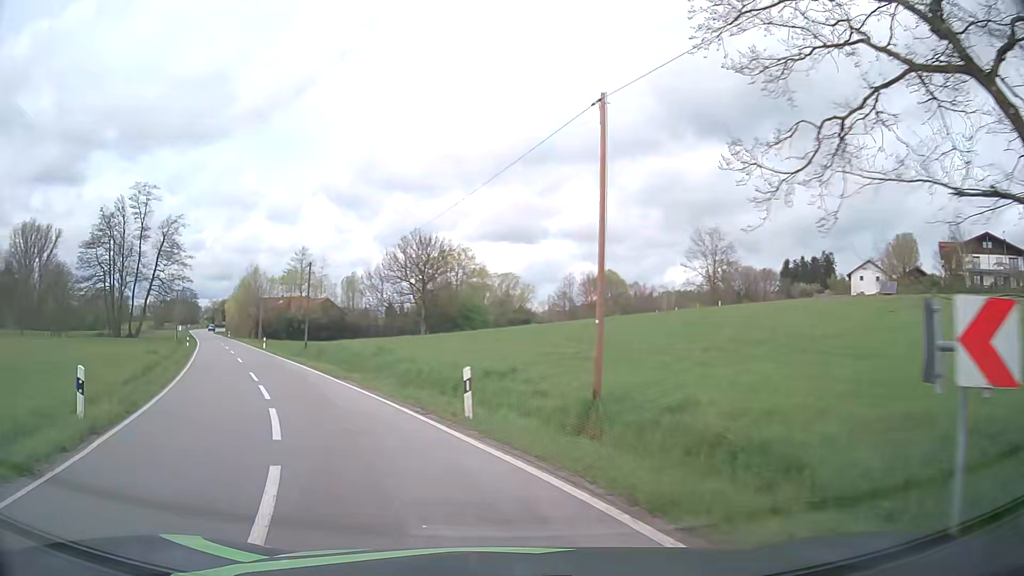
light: Day
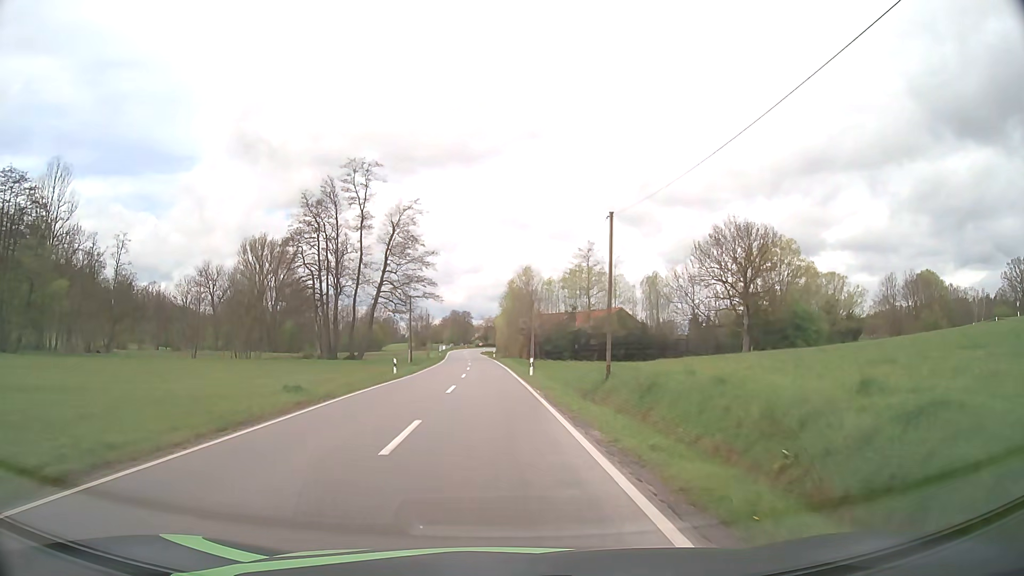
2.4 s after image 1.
(-7.4, +24.7) m; -24°
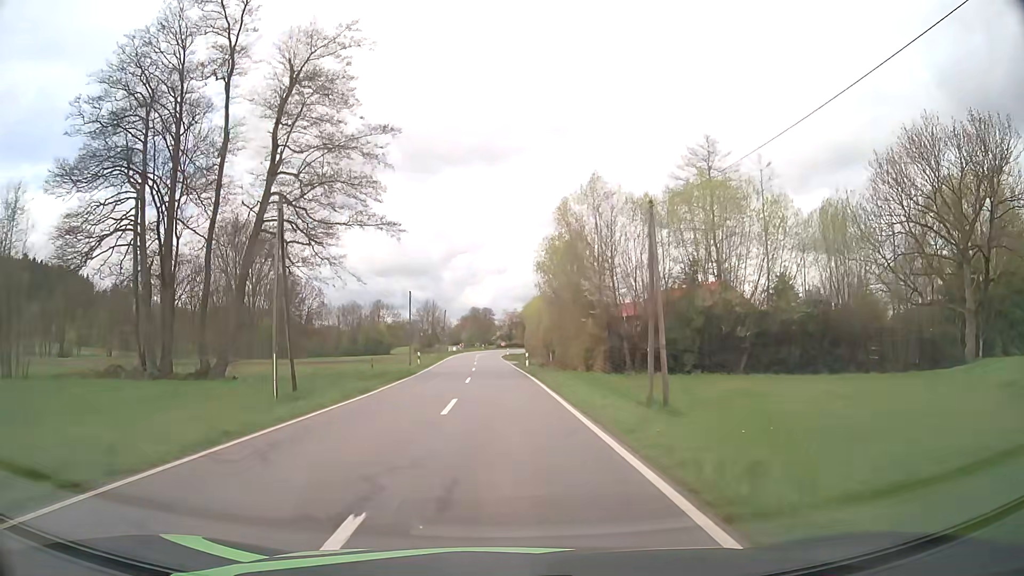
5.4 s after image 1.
(-1.1, +44.0) m; -2°
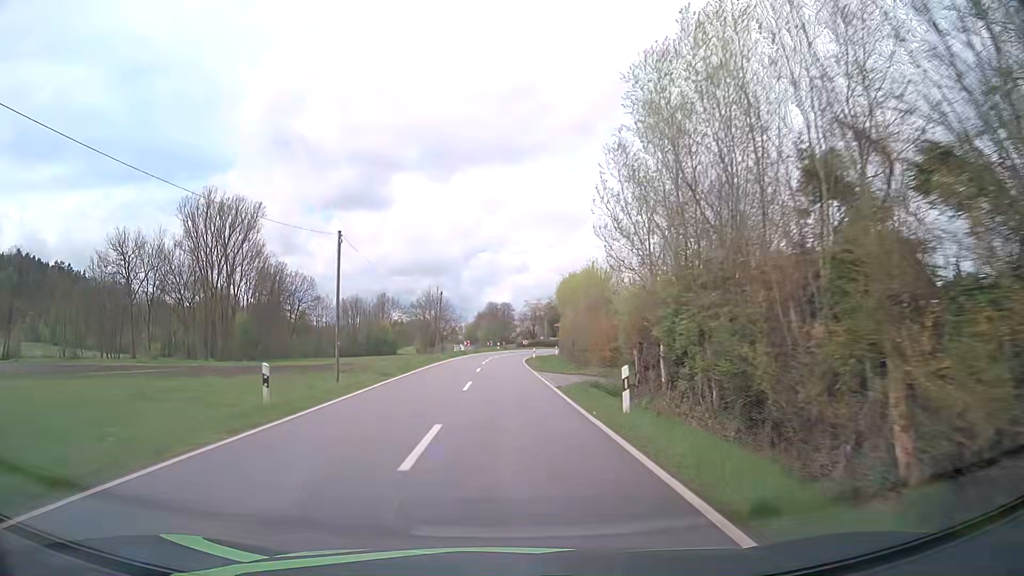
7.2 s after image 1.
(-0.5, +30.9) m; -2°
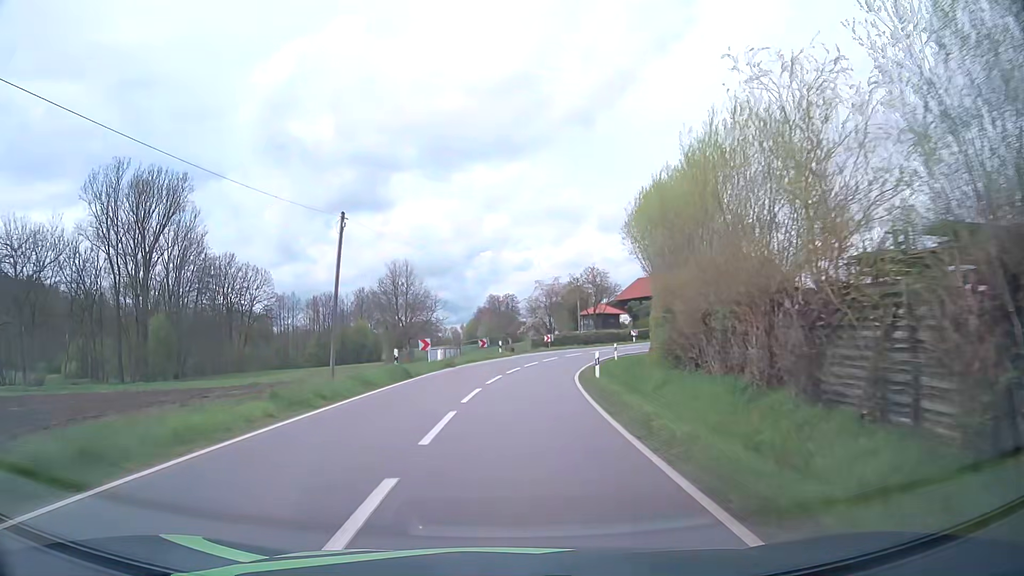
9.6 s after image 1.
(-0.1, +40.3) m; 0°
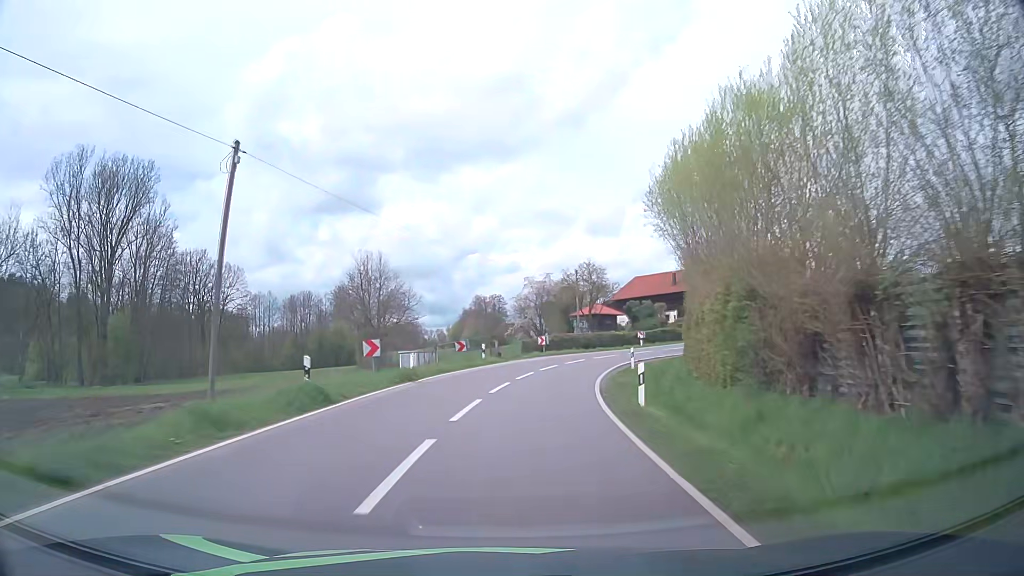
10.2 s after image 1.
(+0.1, +9.3) m; +1°
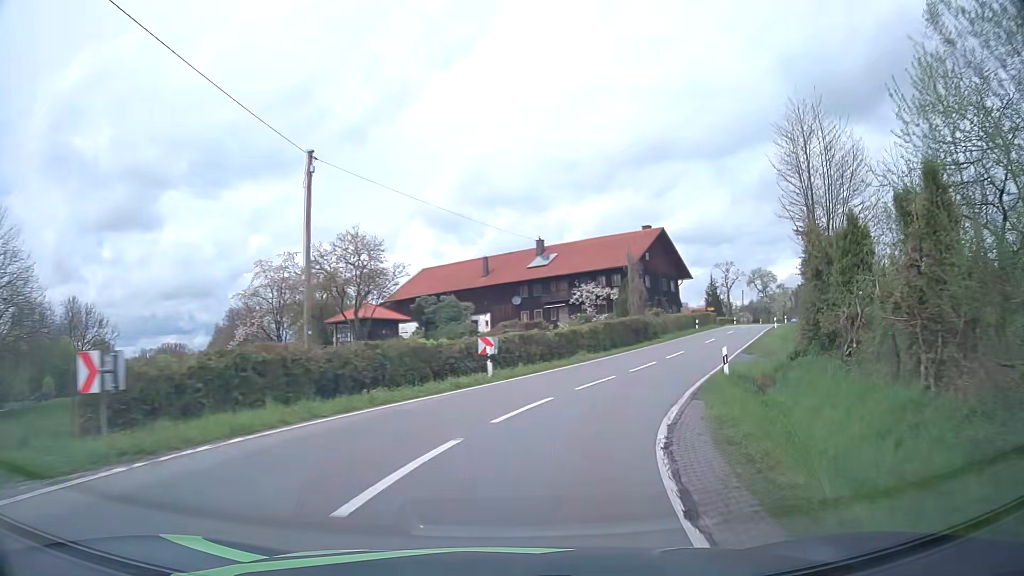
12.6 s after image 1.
(+4.4, +34.8) m; +19°
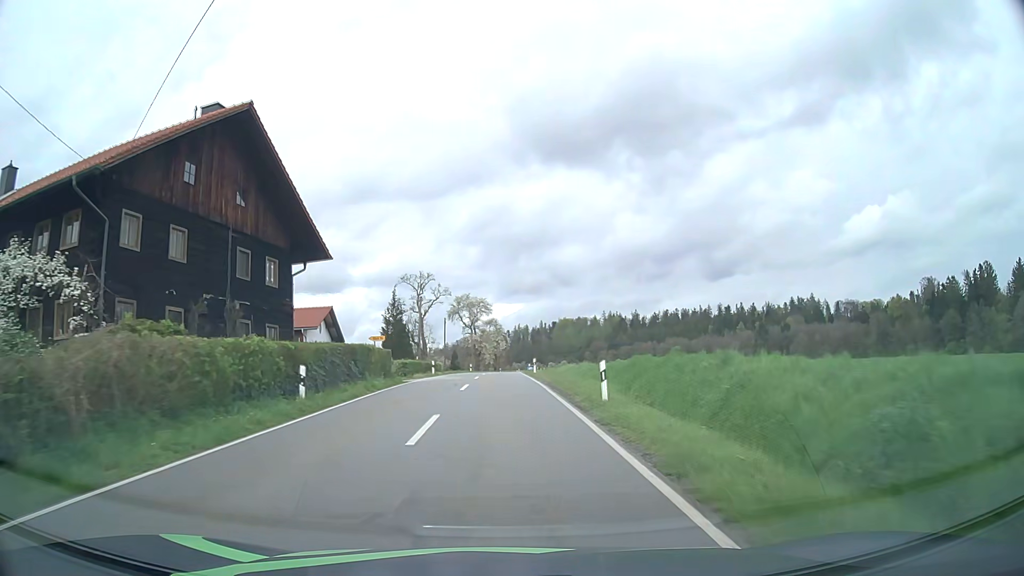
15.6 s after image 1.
(+13.4, +40.6) m; +26°
(0, +10) (0, +20) (0, +30) (0, +40) (0, +50) (0, +60) (0, +70) (0, +80) (+1, +90) (+2, +100) m
